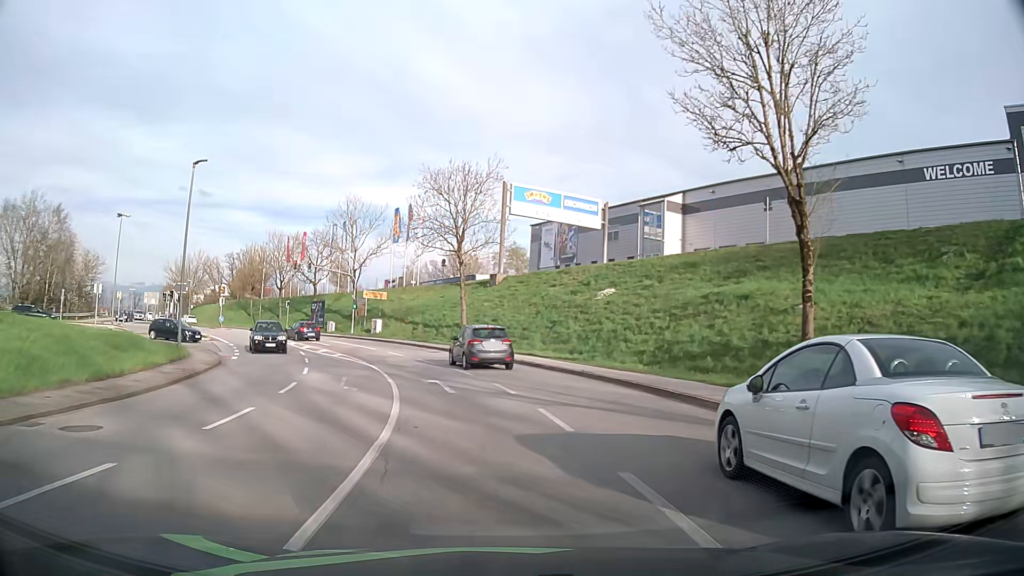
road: tertiary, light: Day
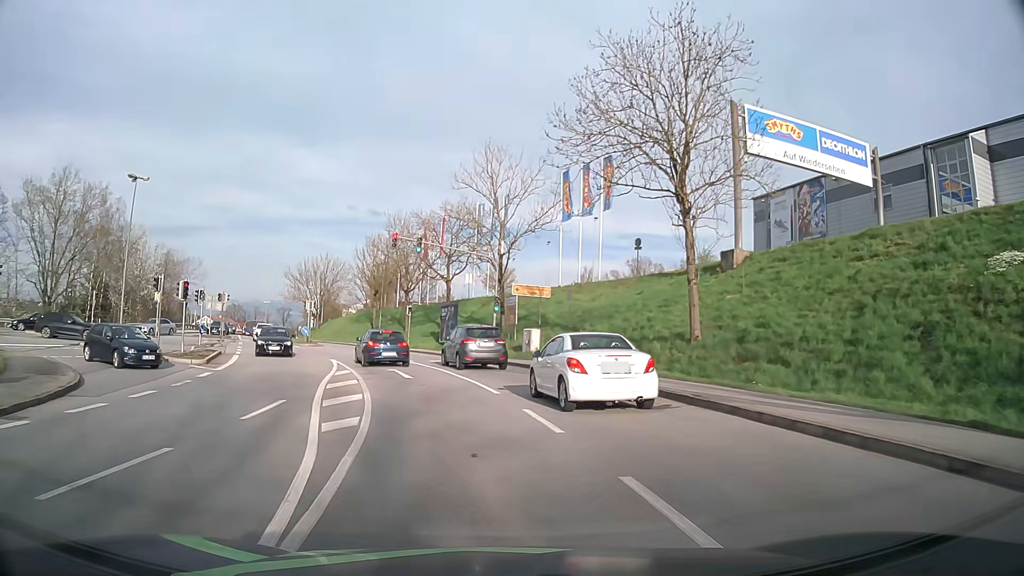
(-2.7, +23.7) m; -15°
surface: asphalt
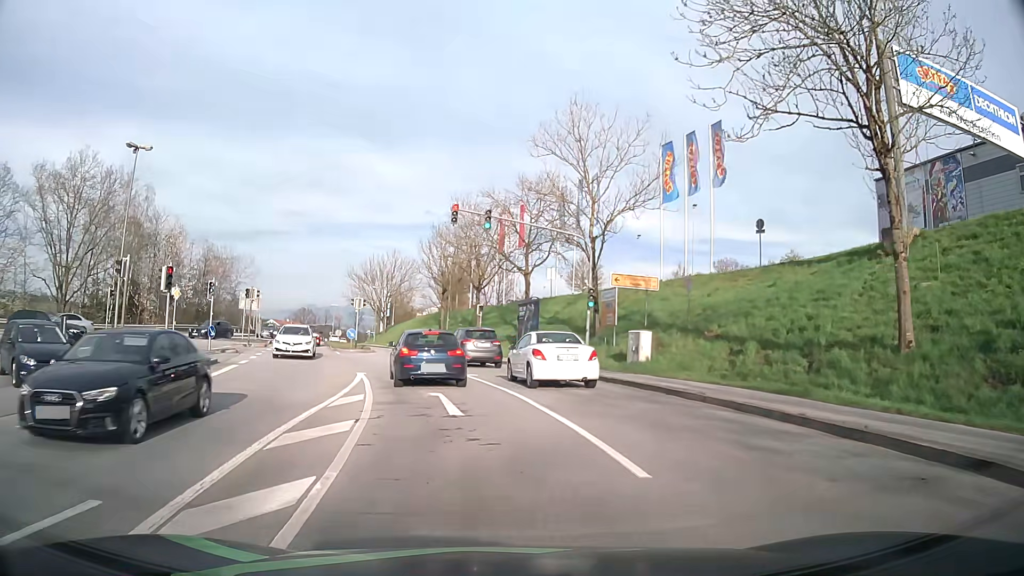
(-0.5, +8.9) m; -6°
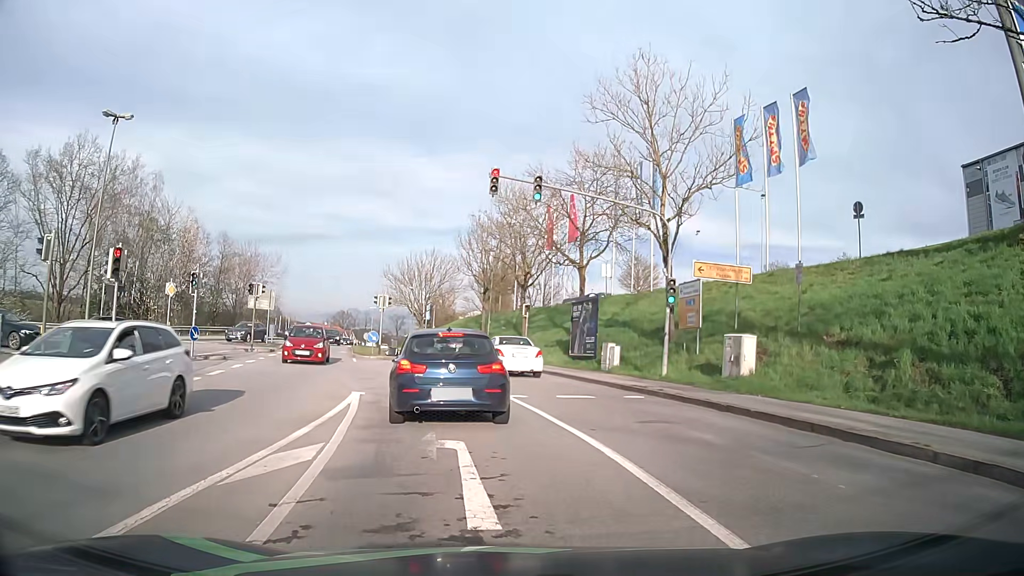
(-0.3, +6.3) m; -5°
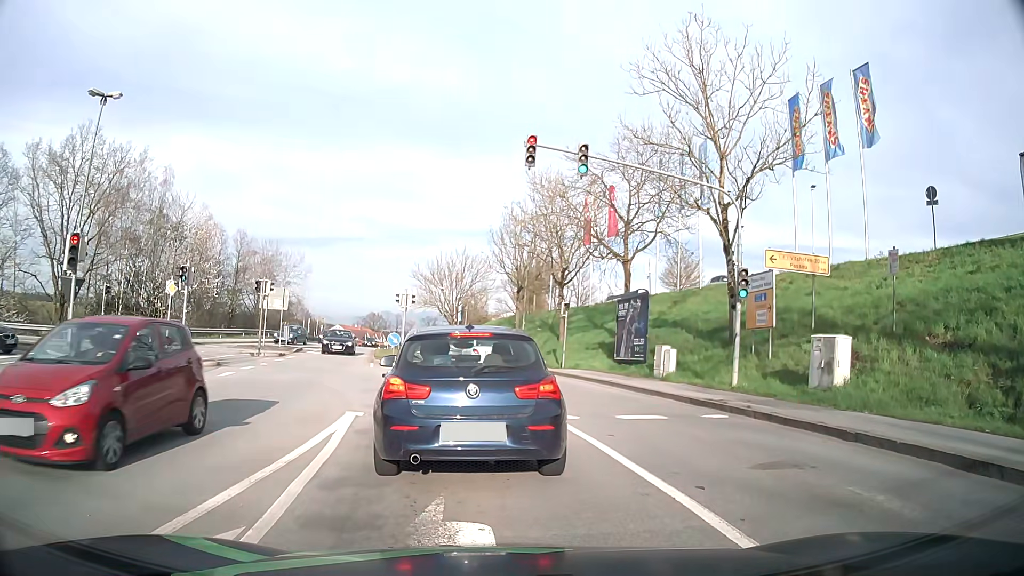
(-0.1, +3.5) m; -2°
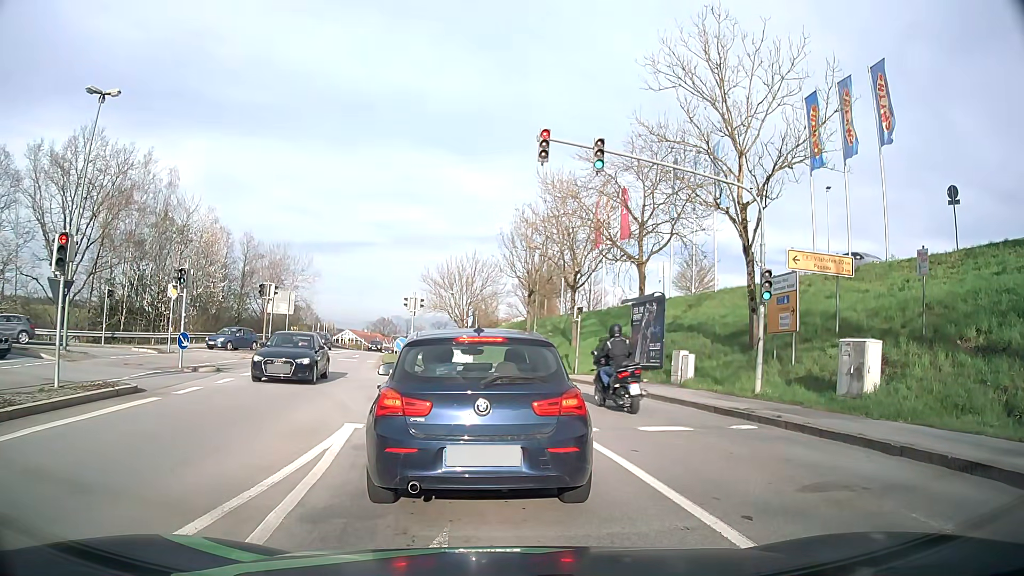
(0.0, +0.9) m; -2°
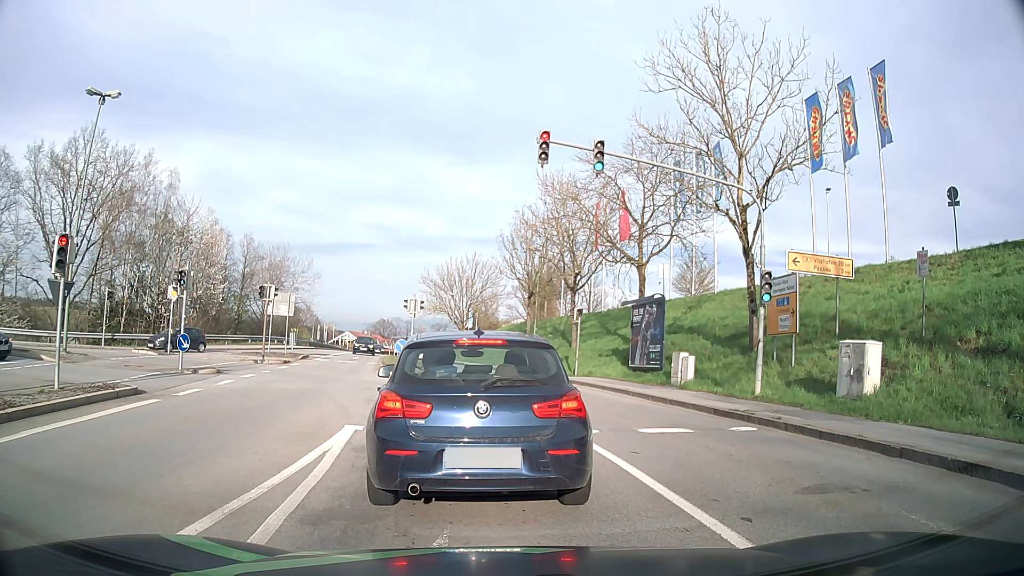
(0.0, +0.1) m; 0°
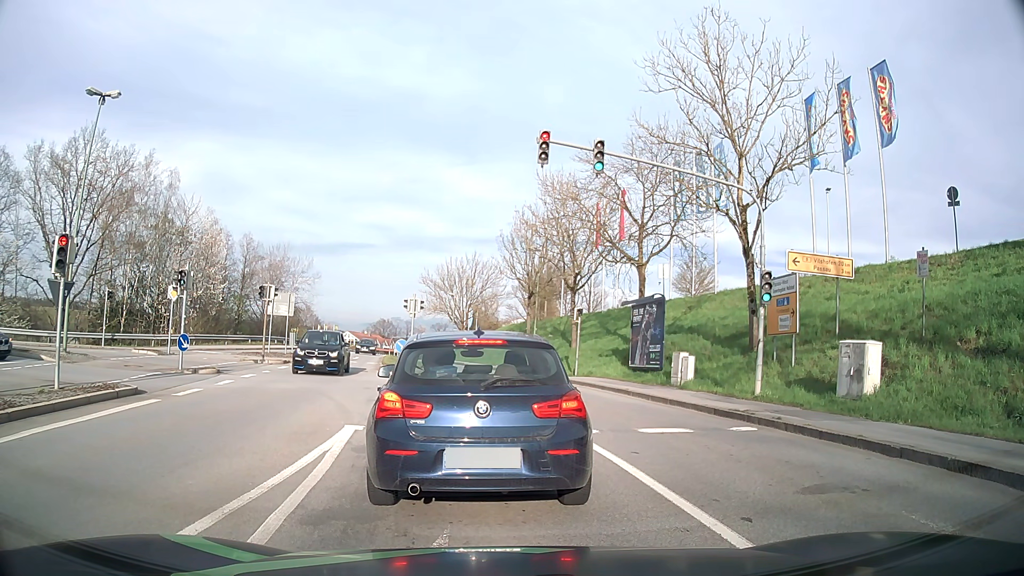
(0.0, 0.0) m; 0°
